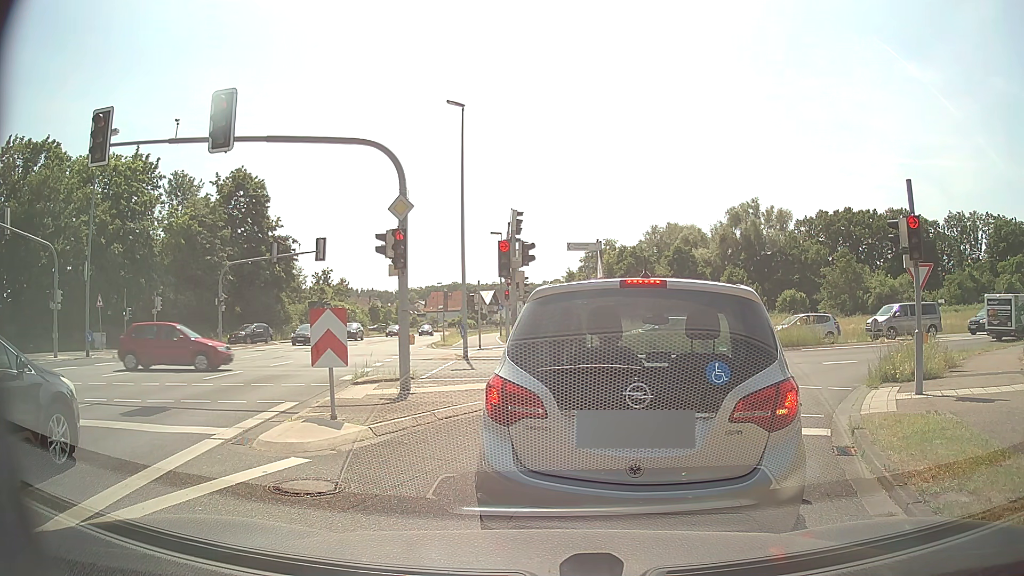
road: secondary_link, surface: asphalt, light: Day
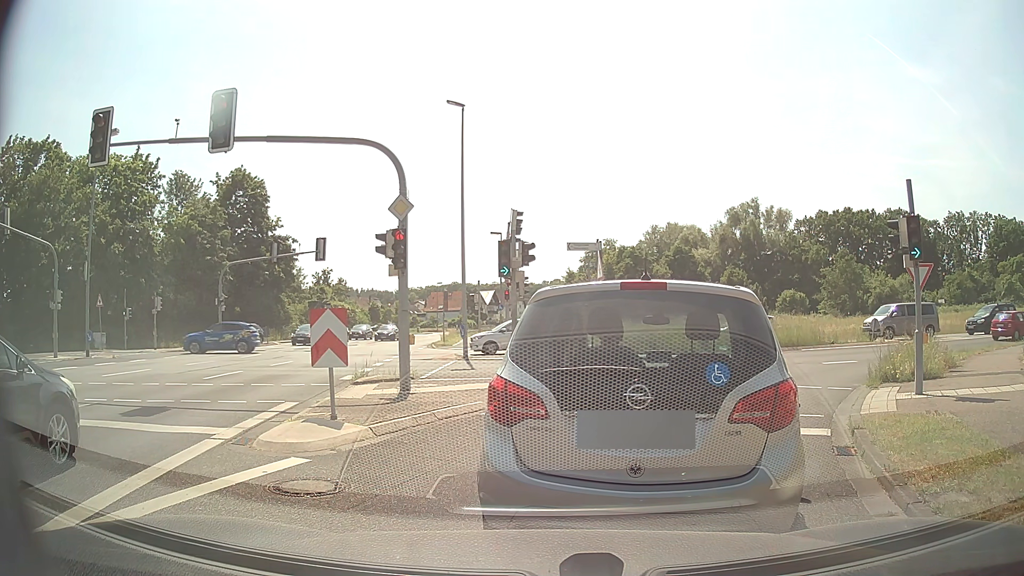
(0.0, 0.0) m; 0°
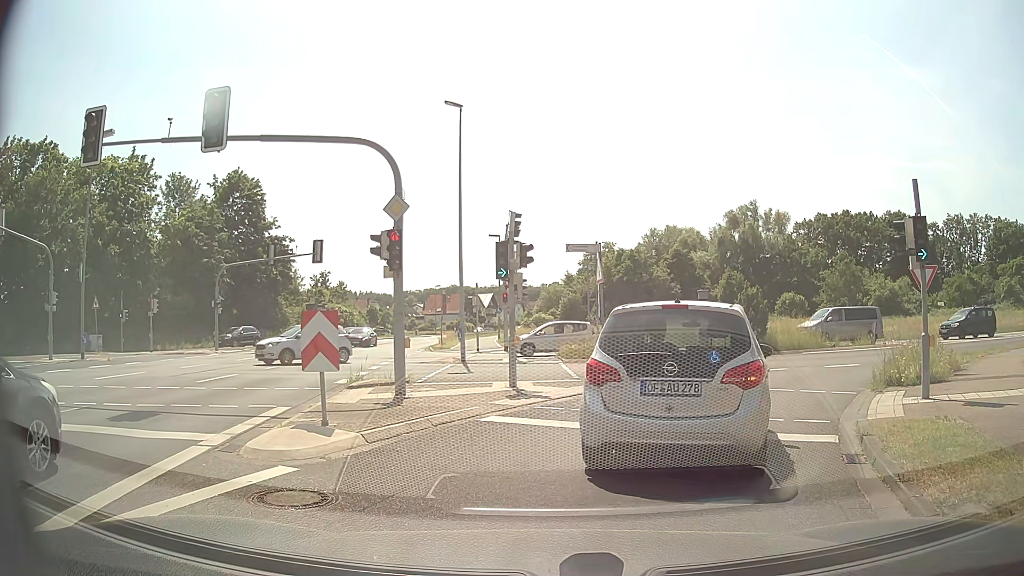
(0.0, +0.3) m; 0°
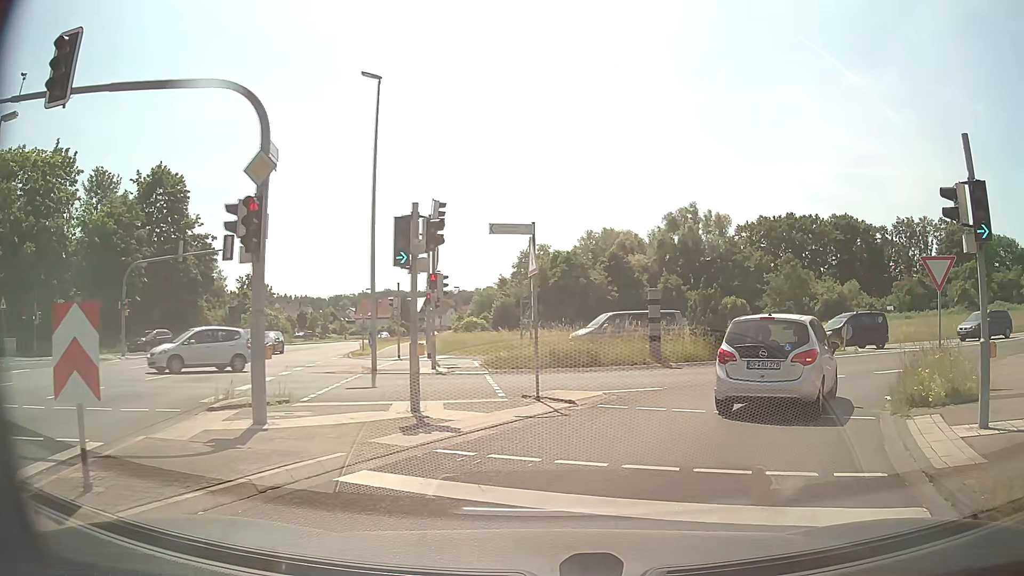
(+0.3, +4.1) m; +6°
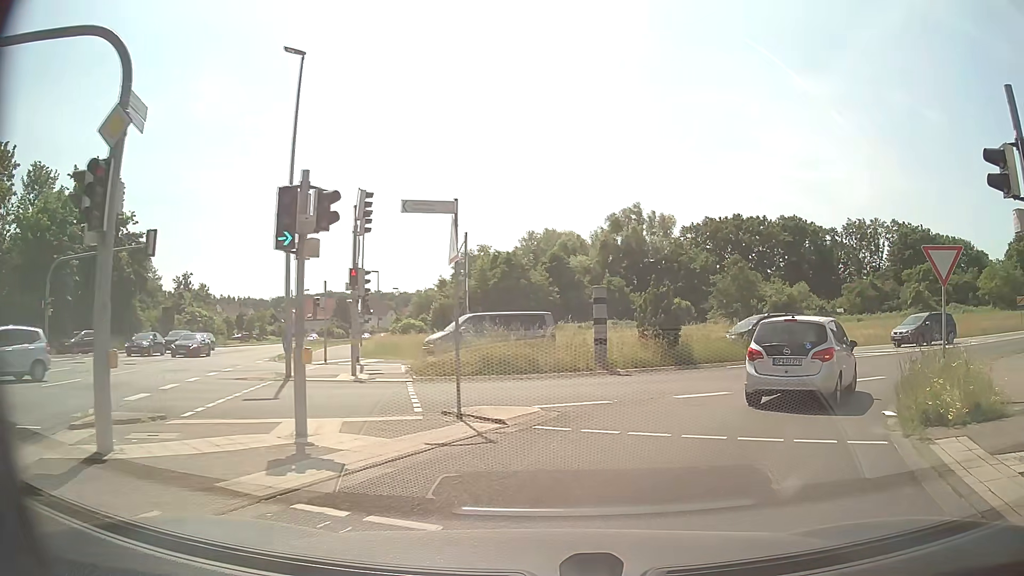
(+0.1, +2.6) m; +6°
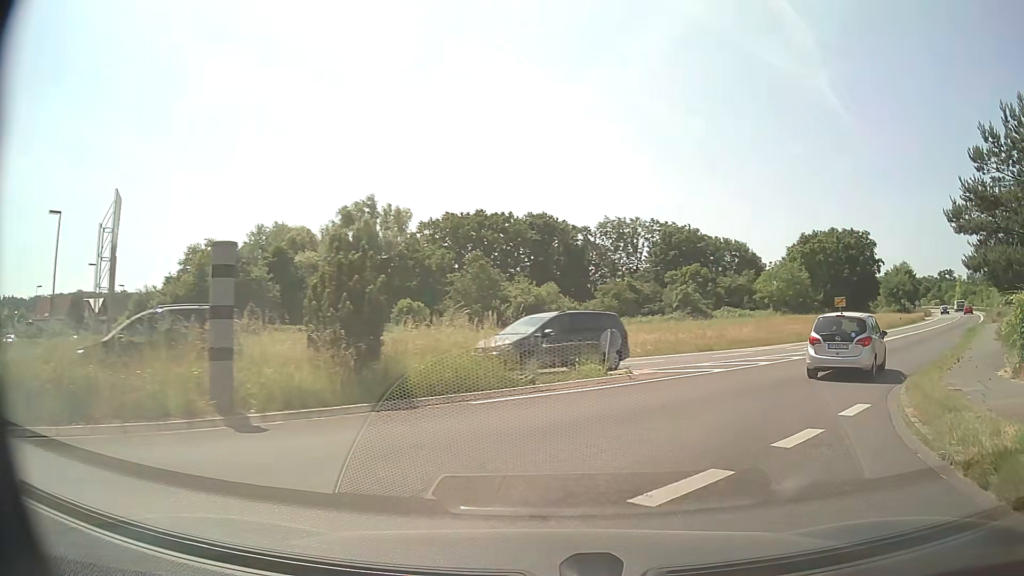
(+1.9, +10.7) m; +22°
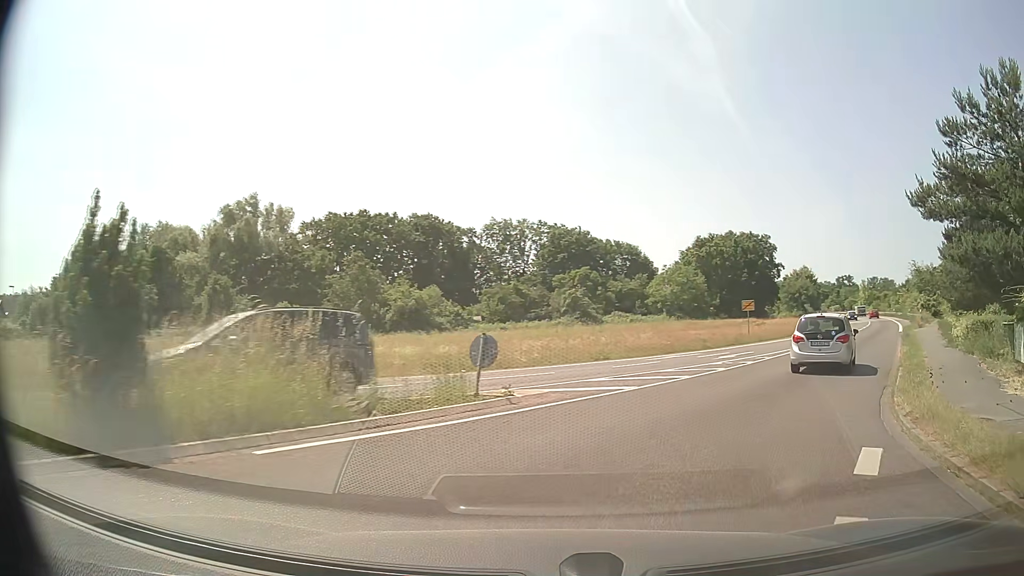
(+0.4, +4.6) m; +10°
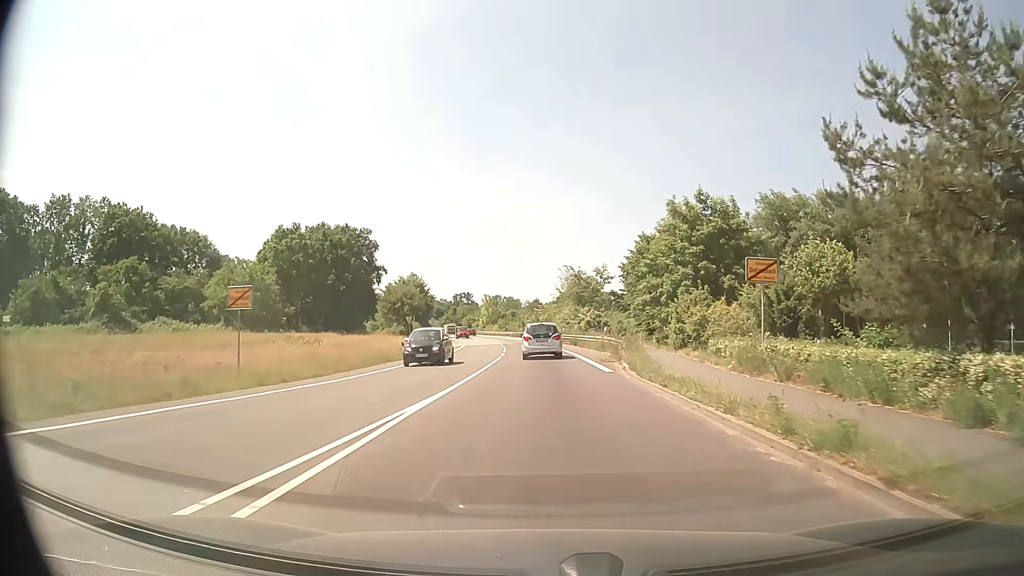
(+10.9, +26.2) m; +32°
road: secondary
(0, +10) (0, +20) (0, +30) (0, +40) (0, +50) (-1, +60) (-2, +70) (-3, +80) (-5, +90) (-7, +100) m
